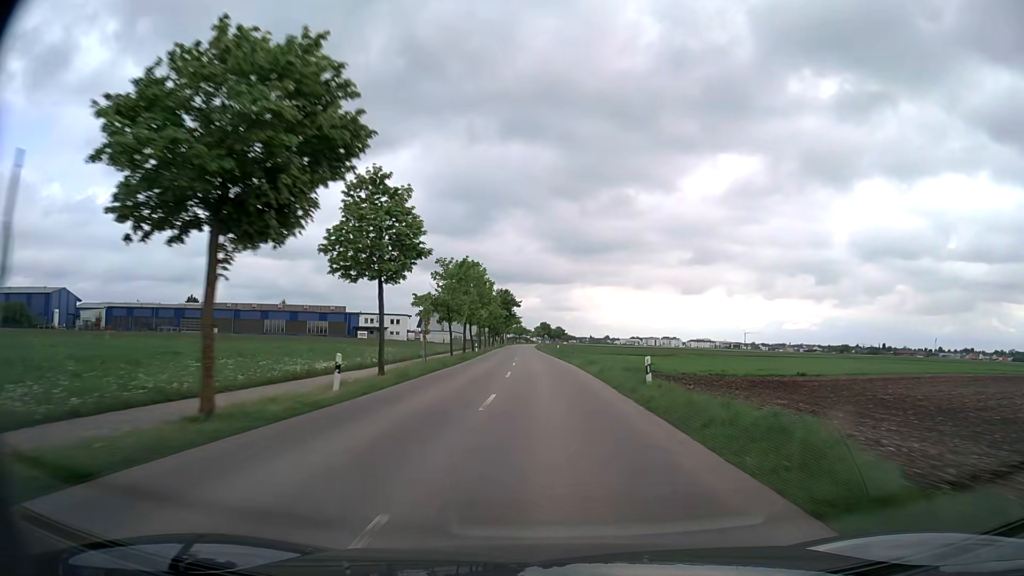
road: tertiary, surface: asphalt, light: Day
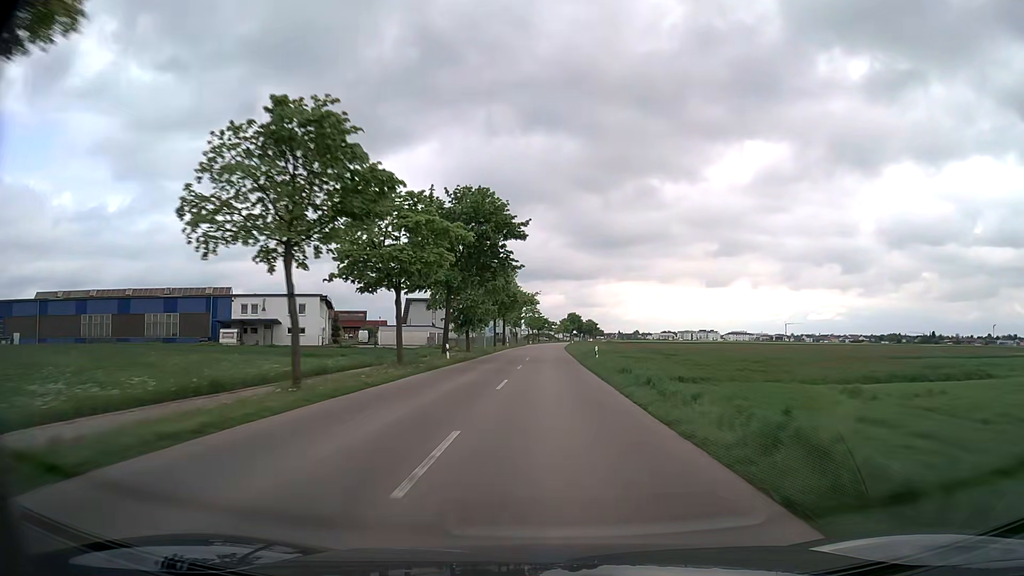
(-2.2, +79.8) m; -2°
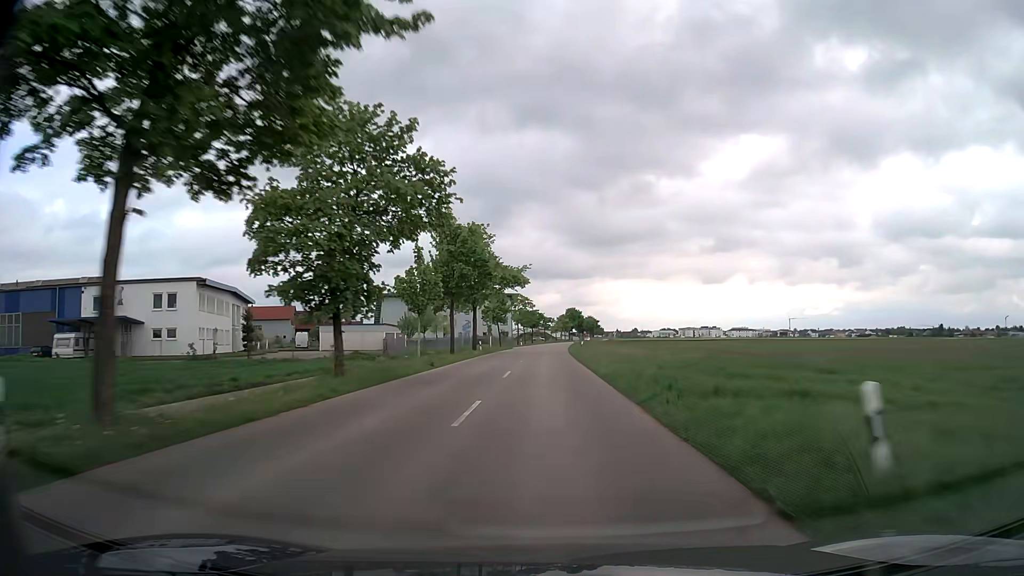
(+0.1, +31.5) m; 0°
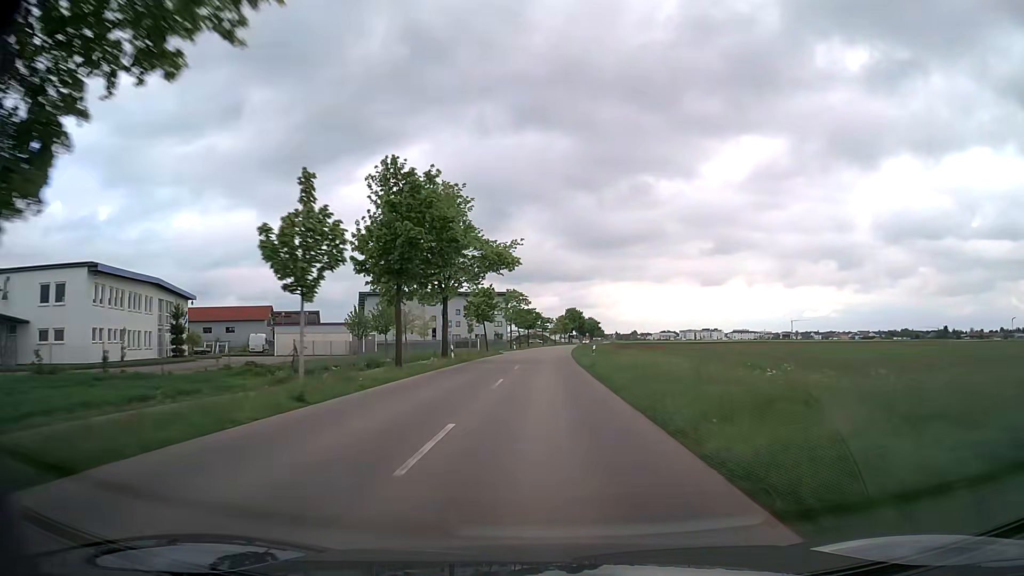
(0.0, +15.6) m; 0°
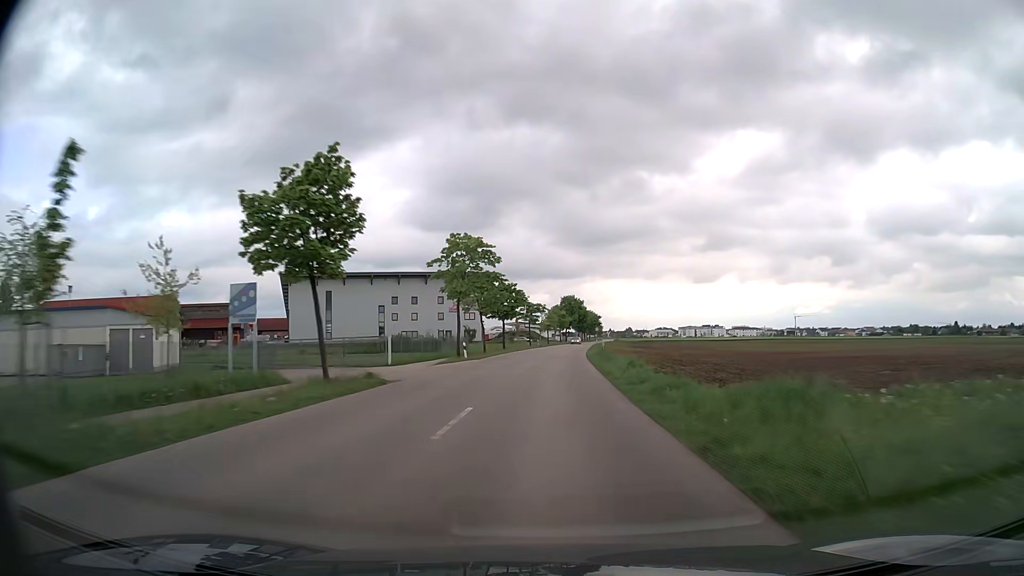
(+0.2, +45.6) m; 0°
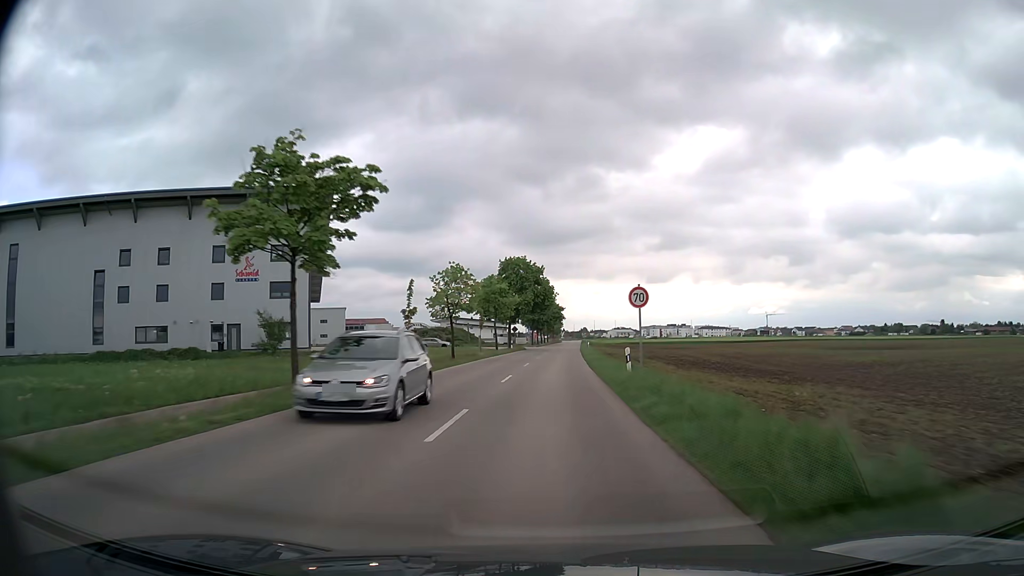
(+3.0, +71.9) m; +4°
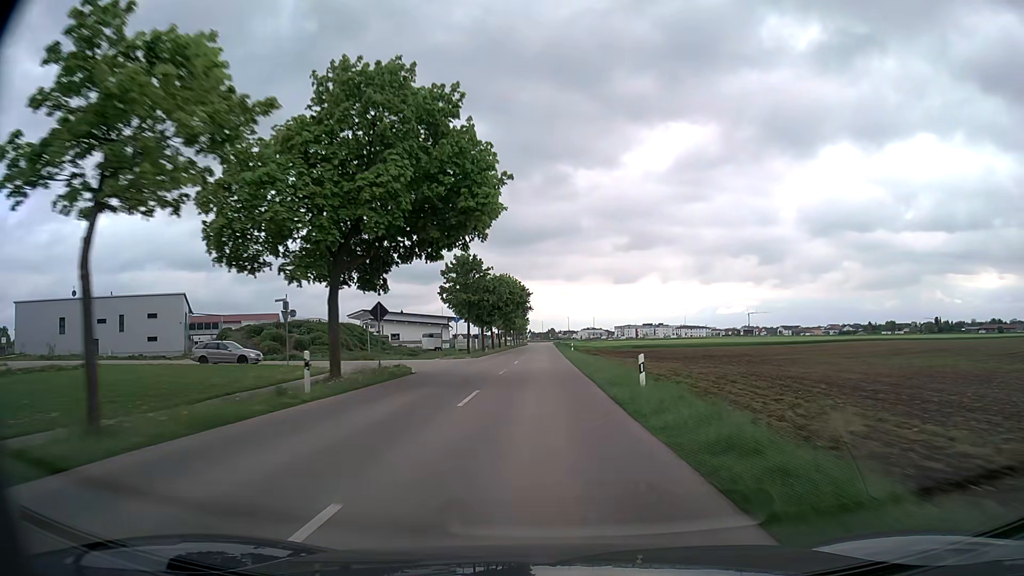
(+1.2, +55.4) m; +3°
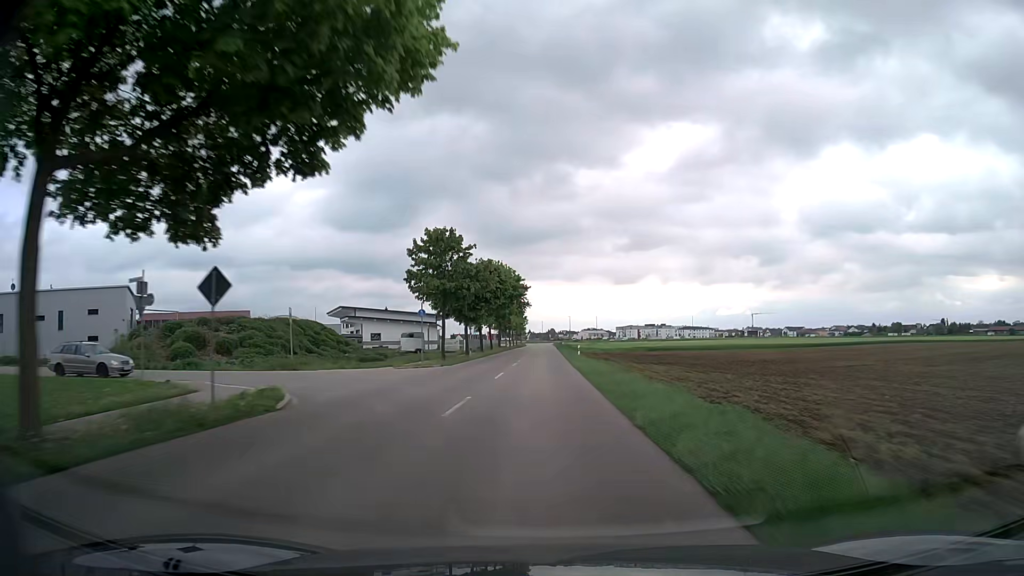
(0.0, +13.6) m; 0°
(0, +10) (0, +20) (0, +30) (0, +40) (0, +50) (0, +60) (0, +70) (0, +80) (0, +90) (0, +100) m
